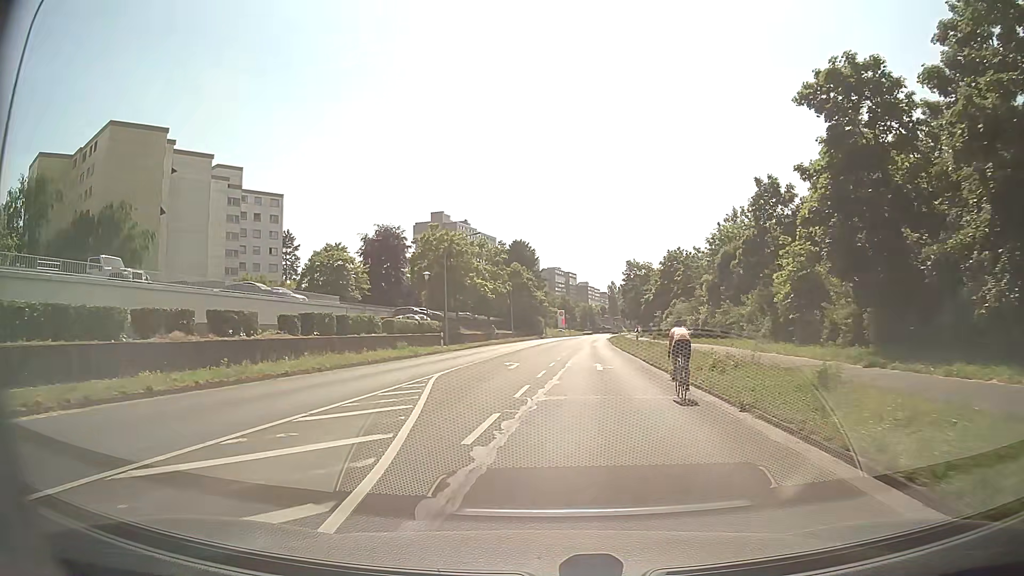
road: secondary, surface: asphalt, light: Day
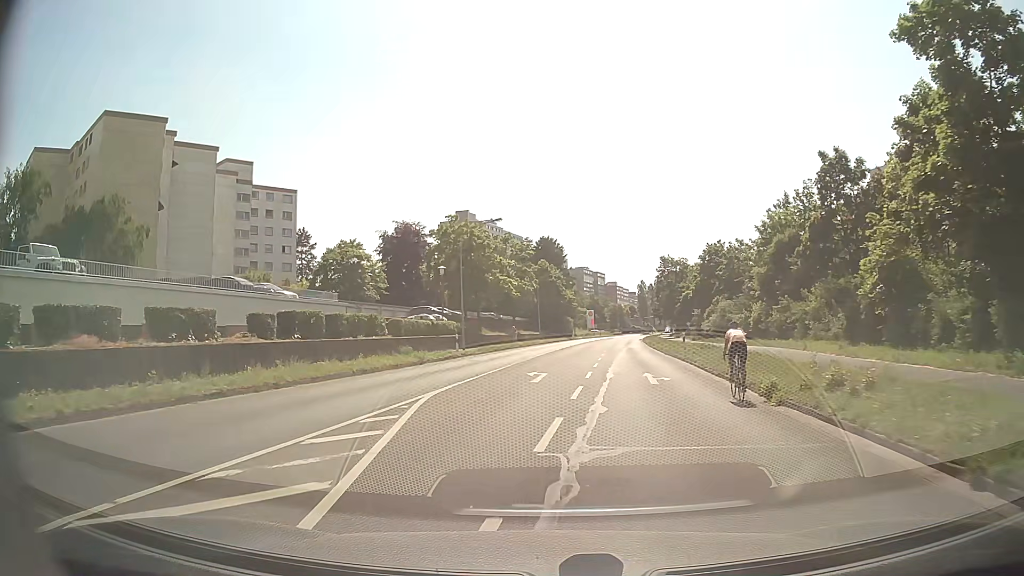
(-0.1, +6.0) m; -2°
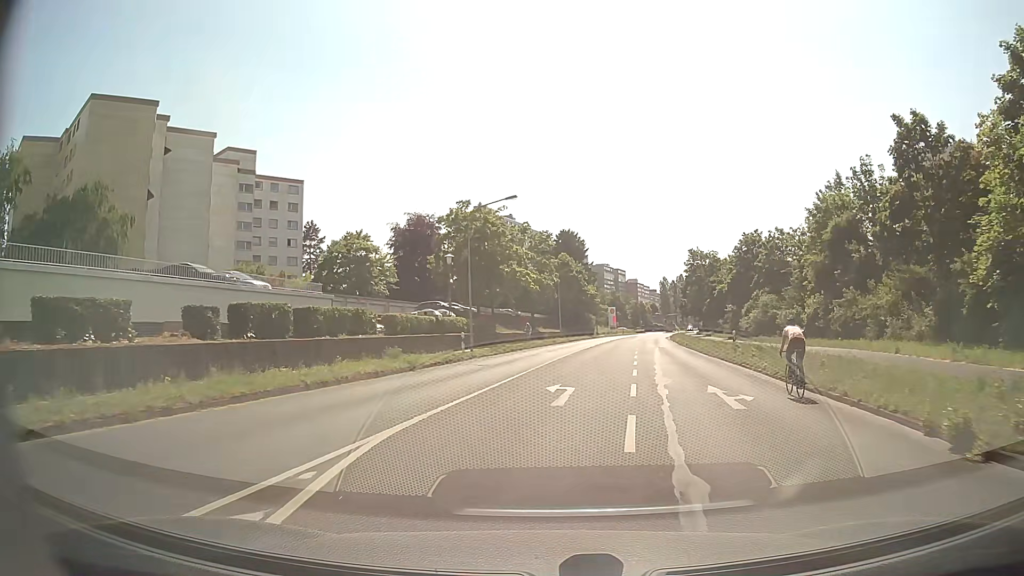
(-0.1, +6.1) m; -2°
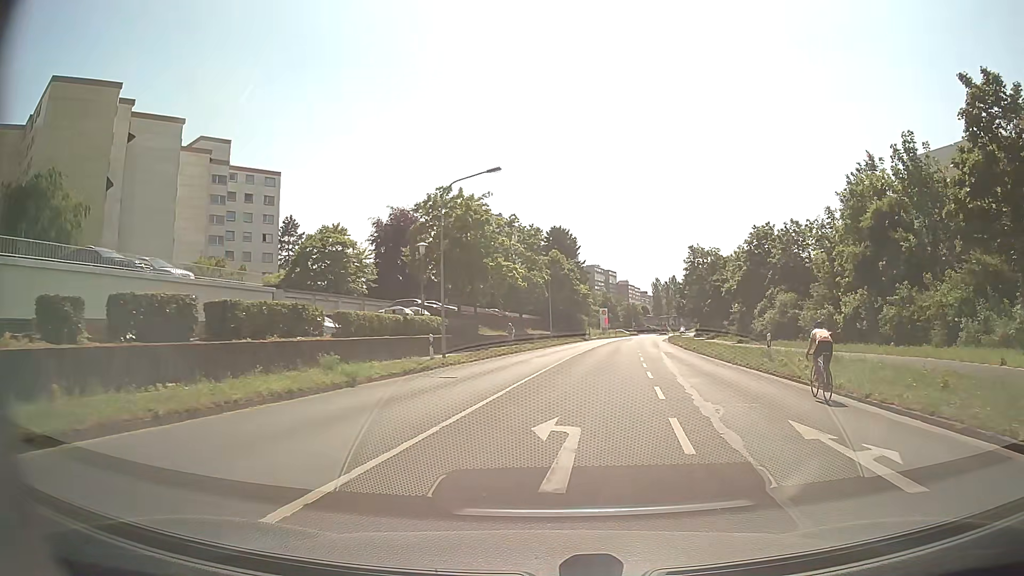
(0.0, +6.2) m; +1°
